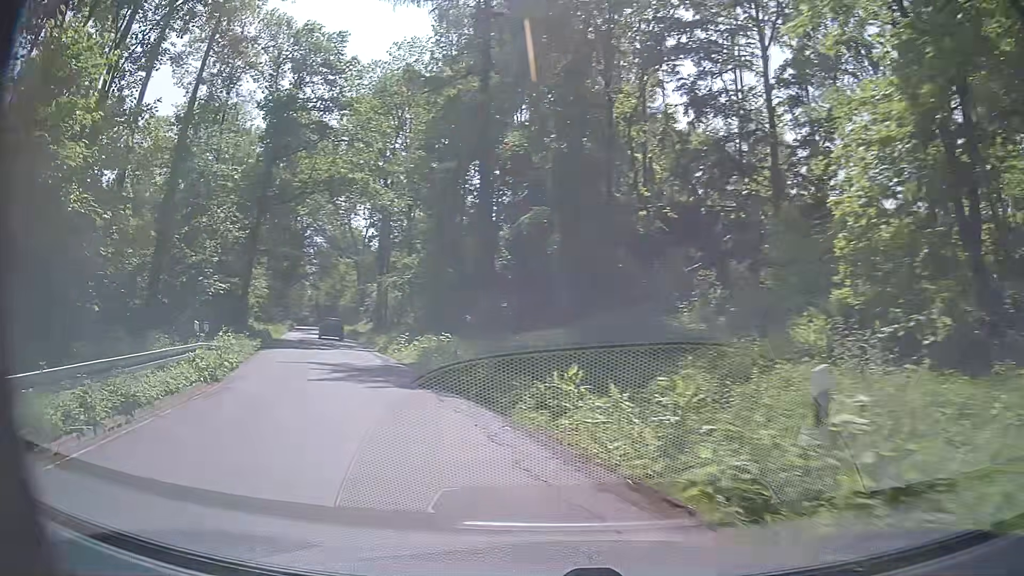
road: secondary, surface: asphalt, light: Day
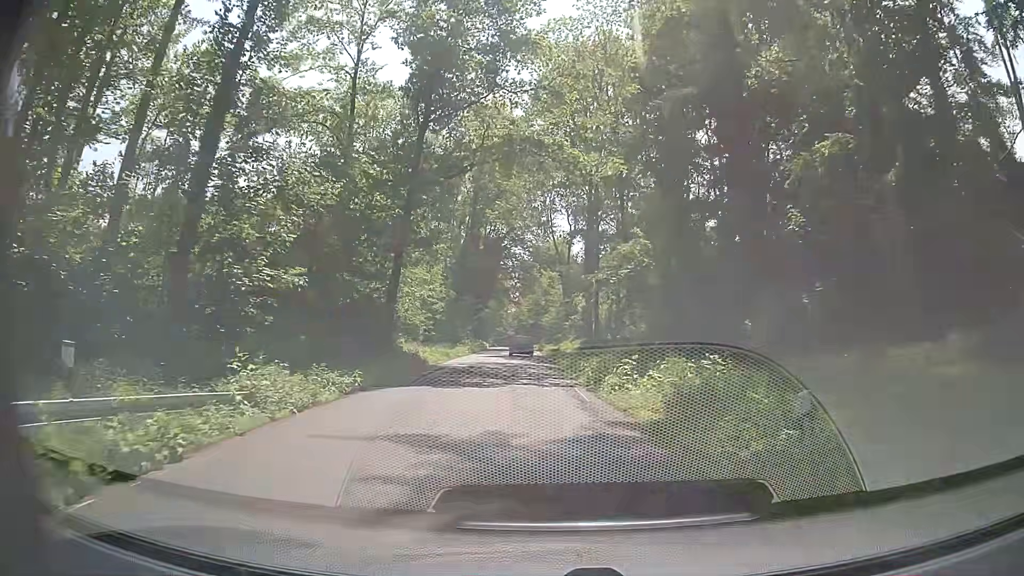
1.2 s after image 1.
(-2.8, +13.3) m; -19°
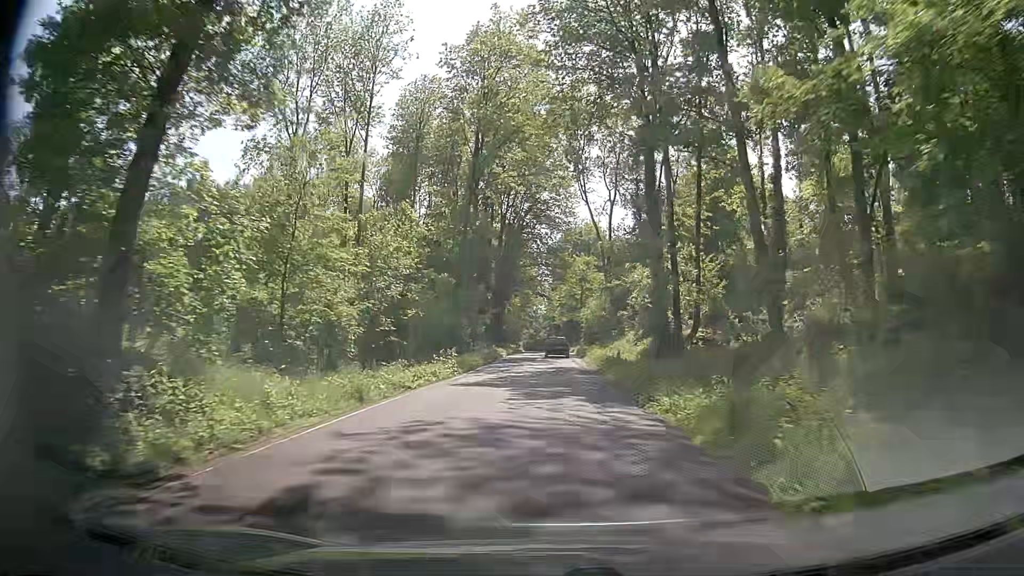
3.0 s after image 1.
(-0.6, +23.7) m; -3°
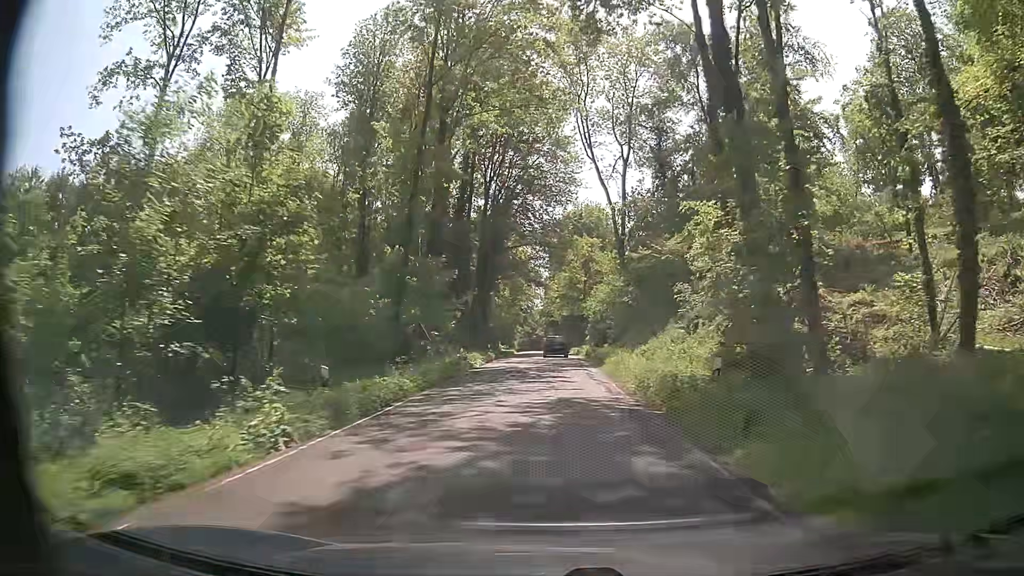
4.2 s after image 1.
(-0.1, +18.0) m; 0°
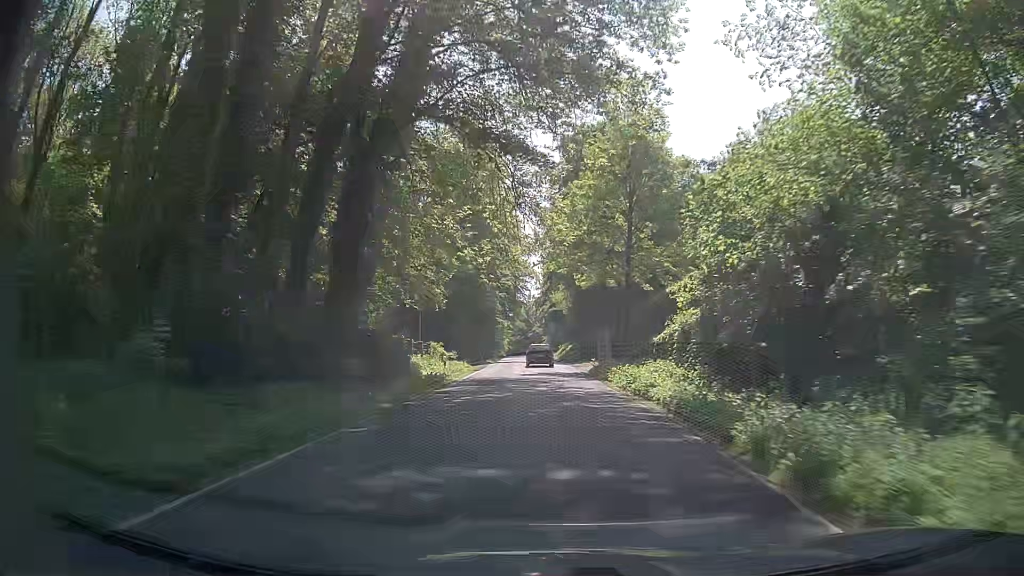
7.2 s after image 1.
(+0.3, +48.7) m; 0°
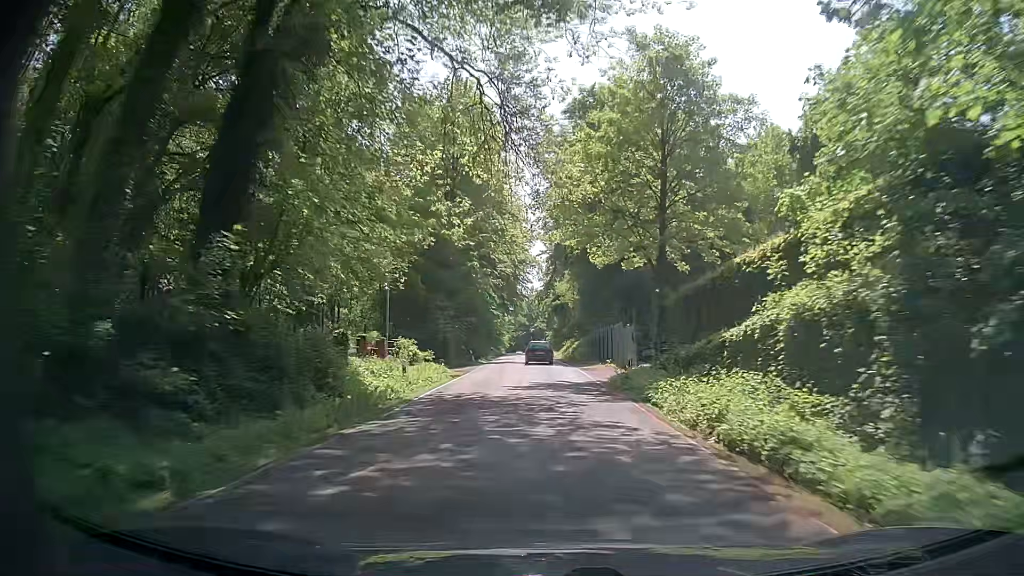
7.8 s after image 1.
(+0.1, +9.9) m; +1°
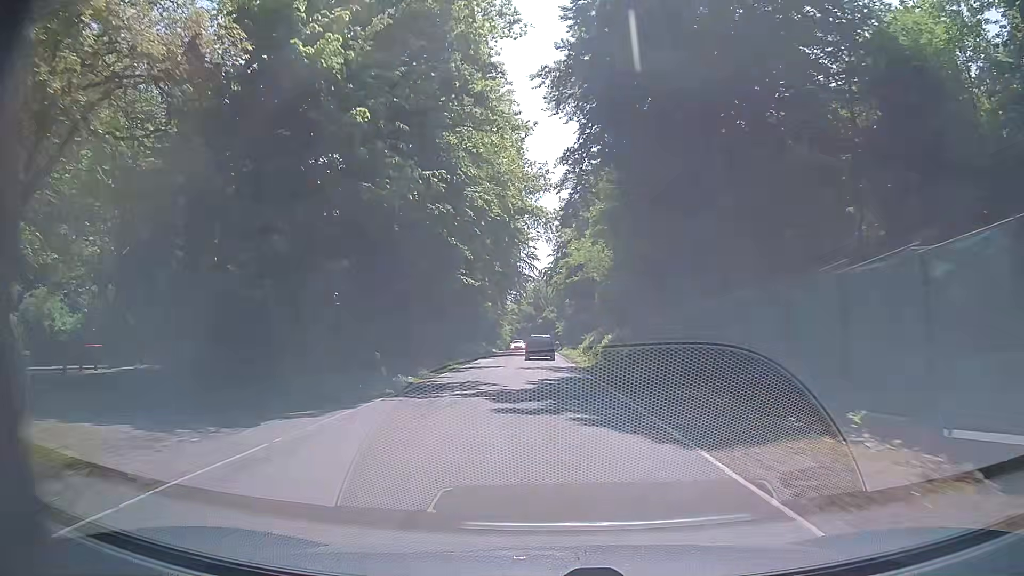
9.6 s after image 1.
(-0.6, +30.4) m; -2°
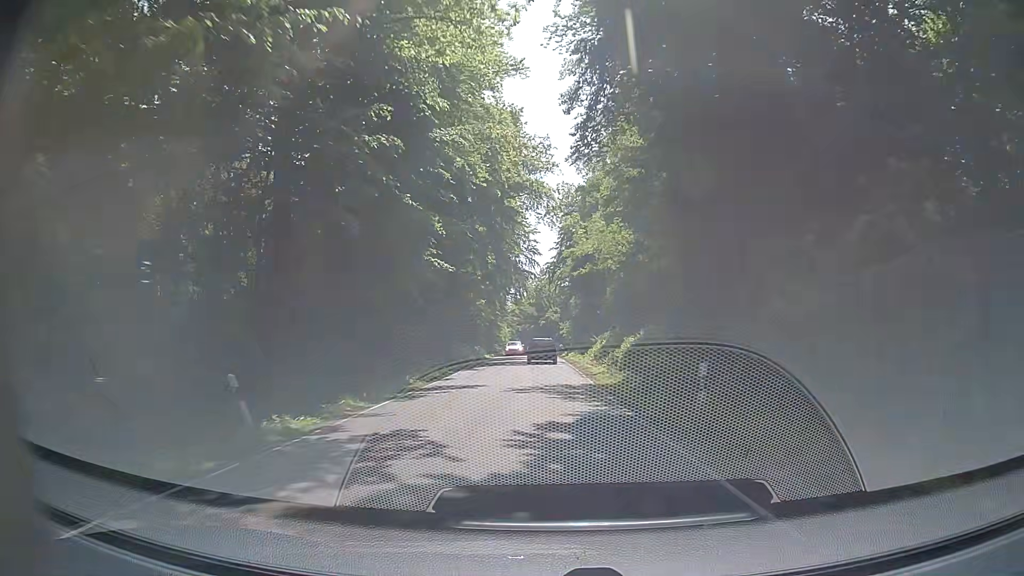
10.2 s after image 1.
(+0.1, +10.3) m; 0°
(0, +10) (0, +20) (0, +30) (0, +40) (+1, +50) (+1, +60) (0, +70) (0, +80) (0, +90) (0, +100) m
